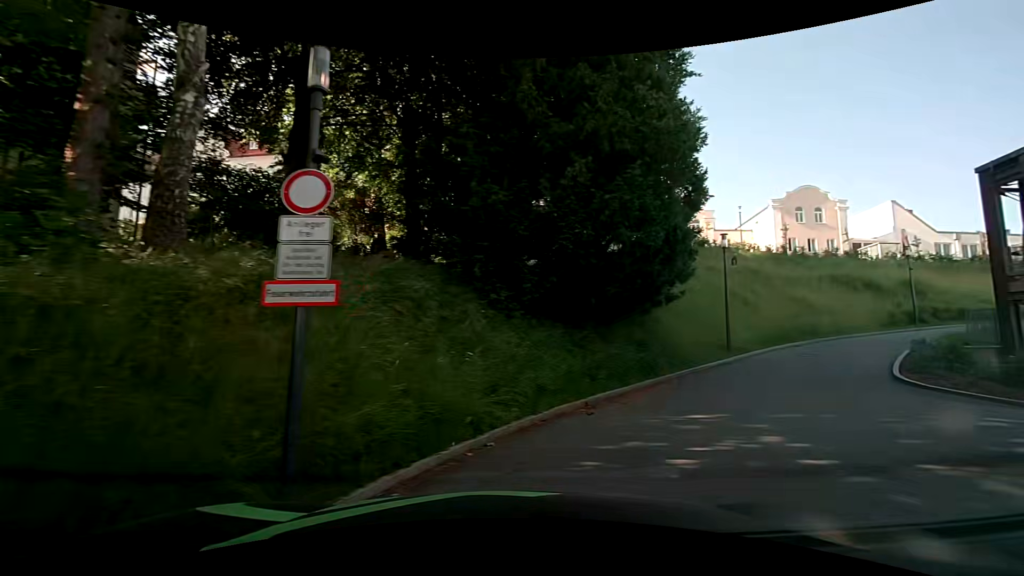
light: Day
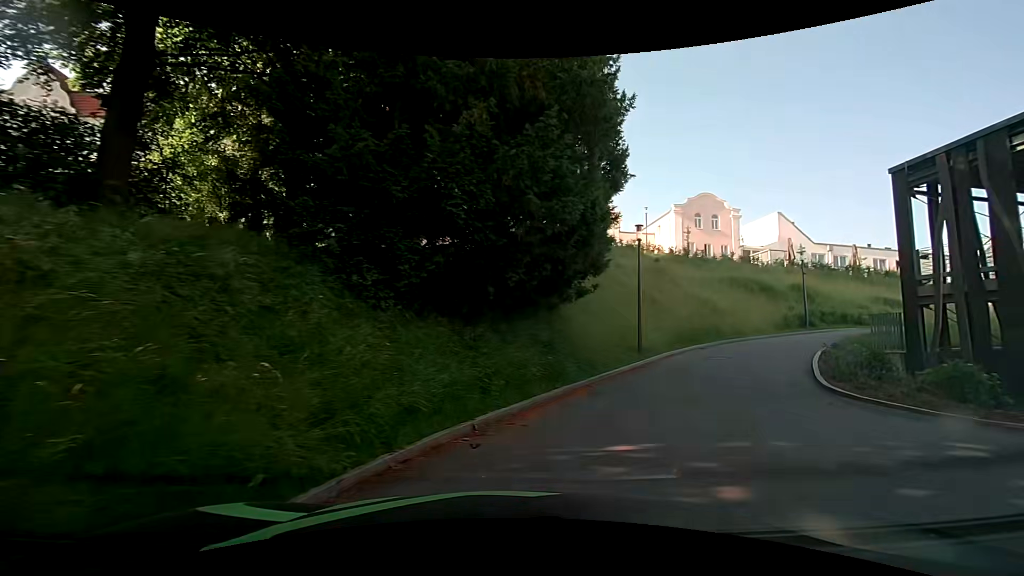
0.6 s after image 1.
(+0.3, +2.4) m; +13°
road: residential
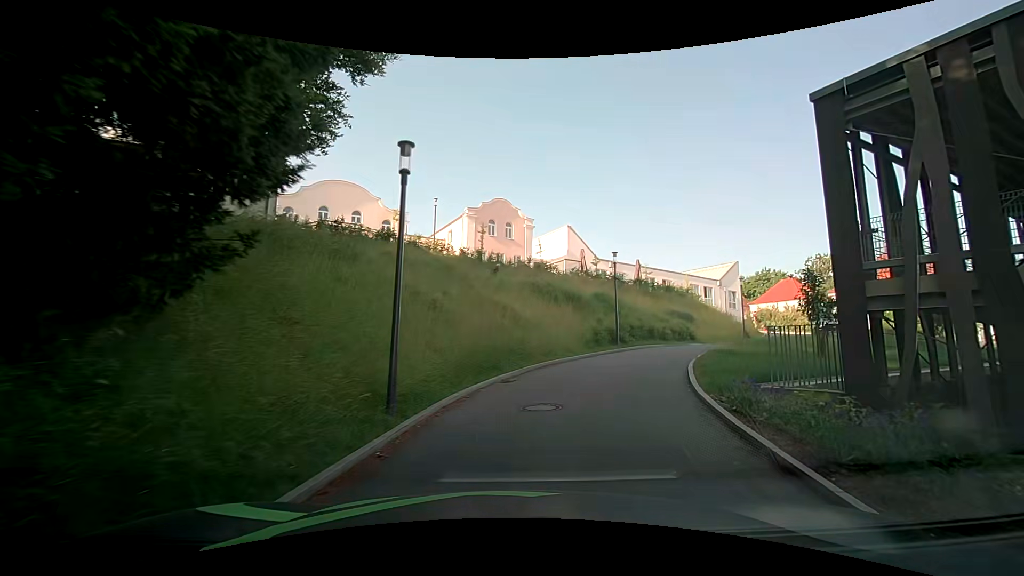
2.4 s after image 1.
(+1.8, +8.1) m; +24°
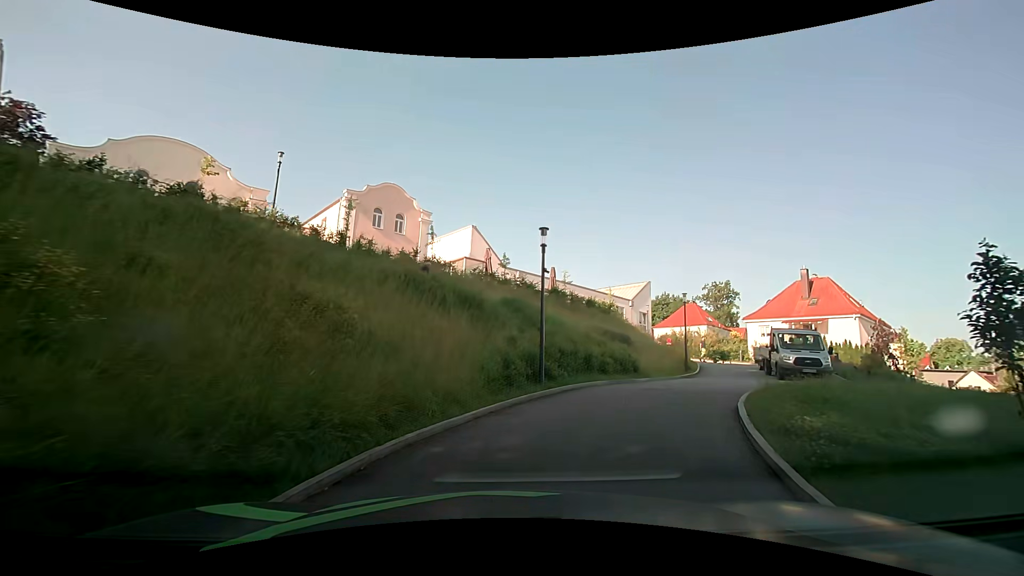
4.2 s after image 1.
(+0.8, +8.9) m; +9°
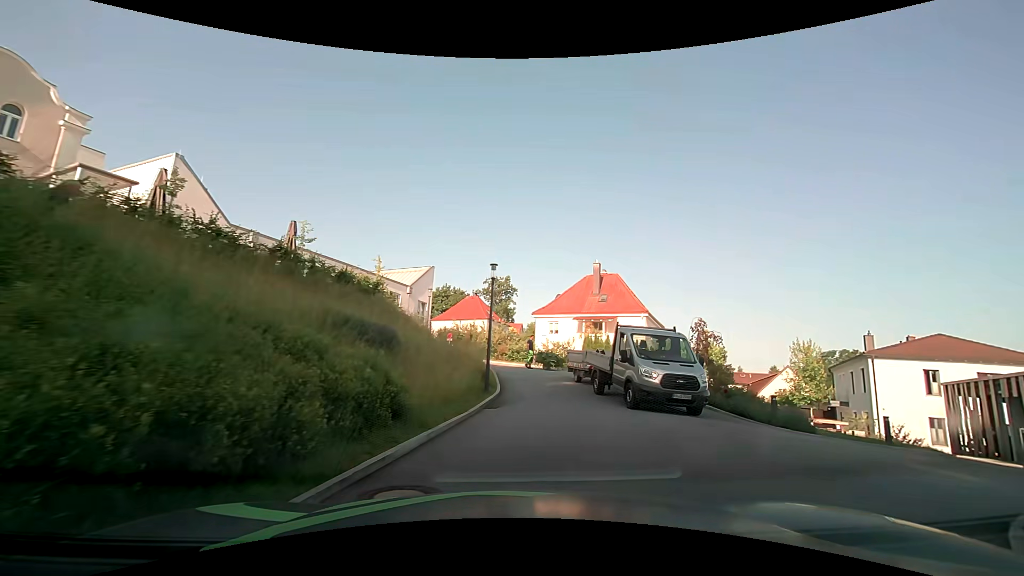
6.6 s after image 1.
(+2.3, +10.9) m; +26°
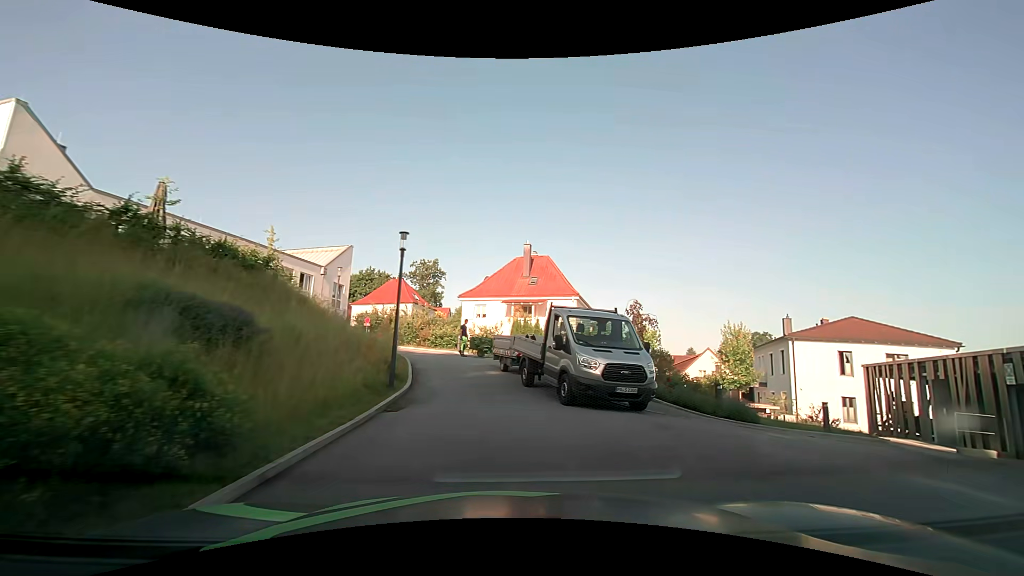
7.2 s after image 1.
(+0.2, +2.6) m; +9°
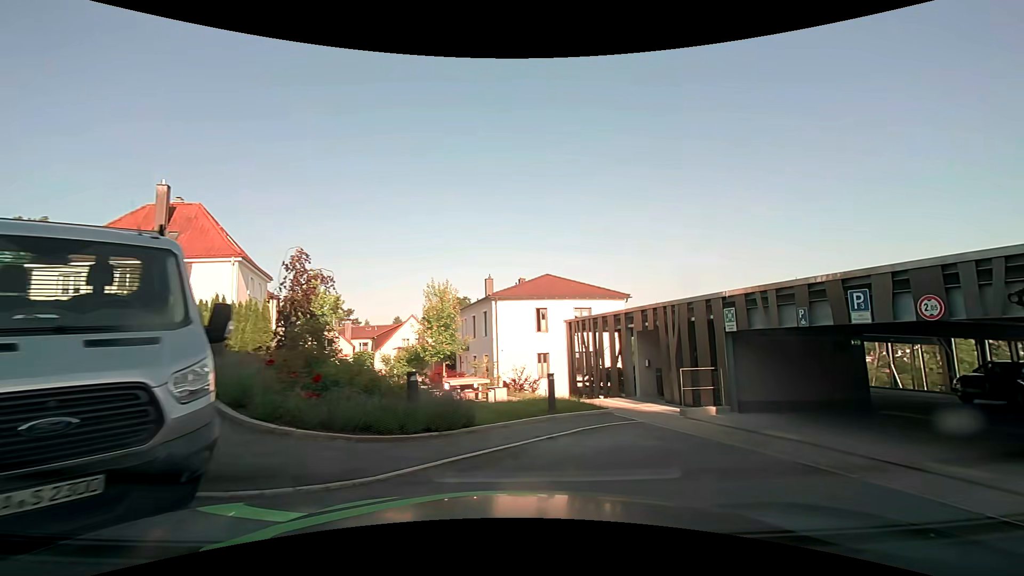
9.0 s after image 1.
(+2.0, +7.3) m; +33°
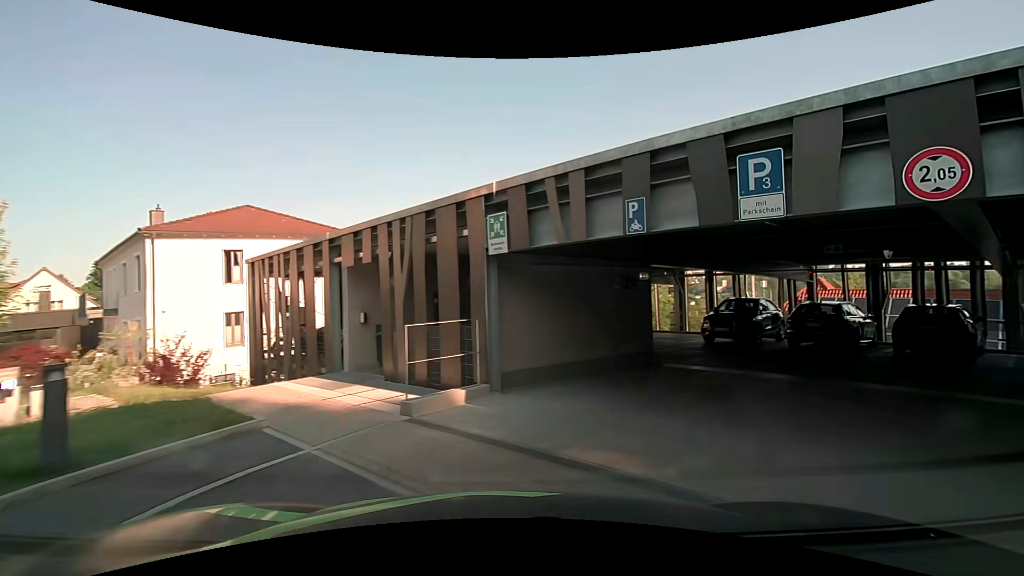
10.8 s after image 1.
(+1.5, +6.9) m; +27°
